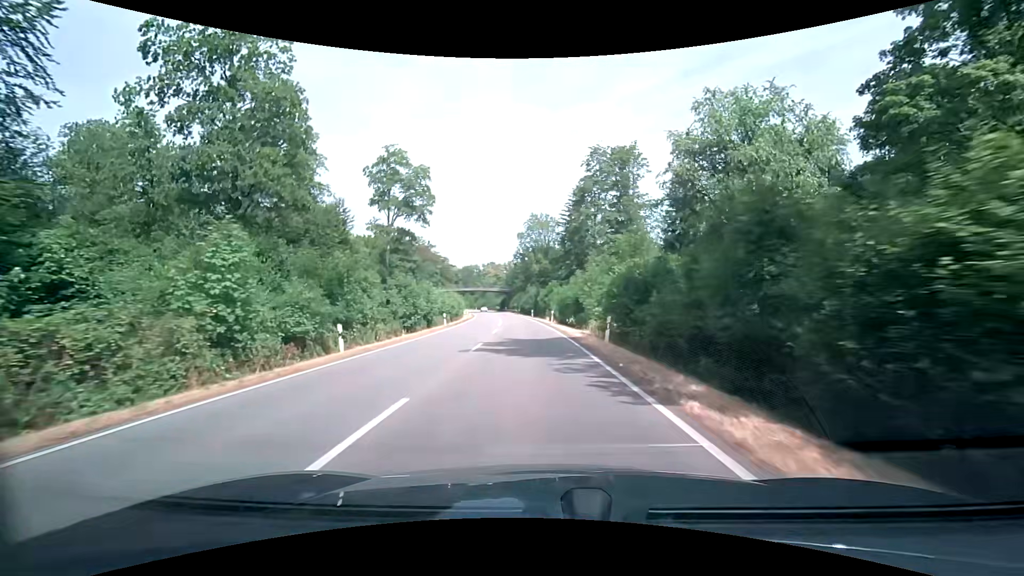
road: secondary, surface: asphalt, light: Day
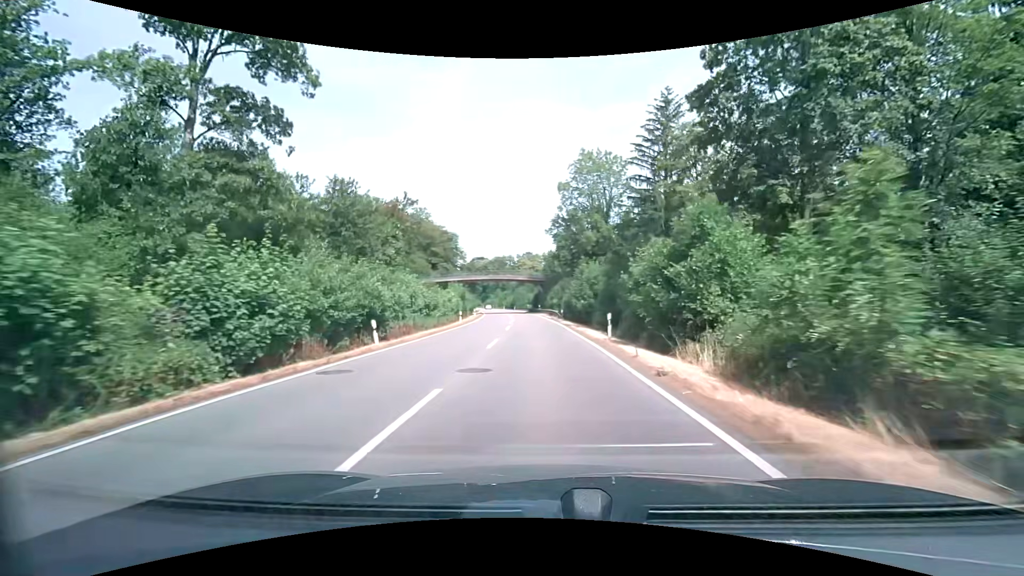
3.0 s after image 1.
(-2.2, +47.7) m; -4°
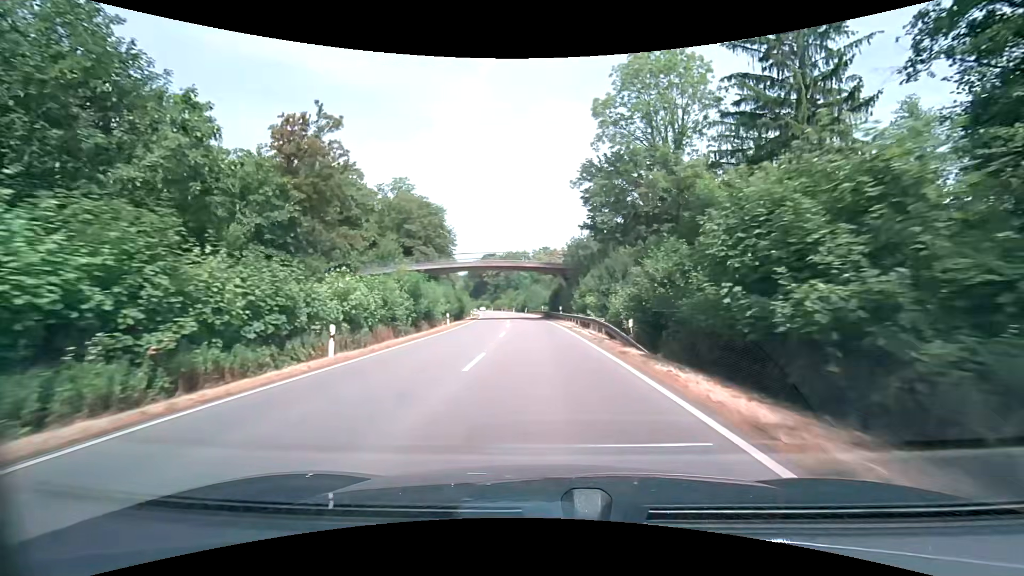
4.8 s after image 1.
(-0.6, +29.8) m; -2°
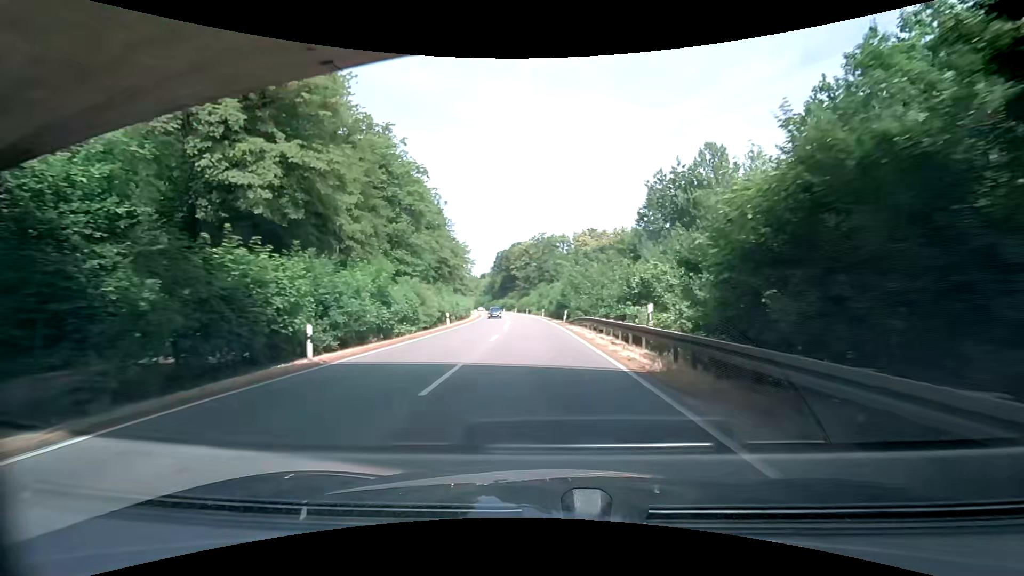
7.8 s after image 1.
(-1.9, +51.3) m; -4°
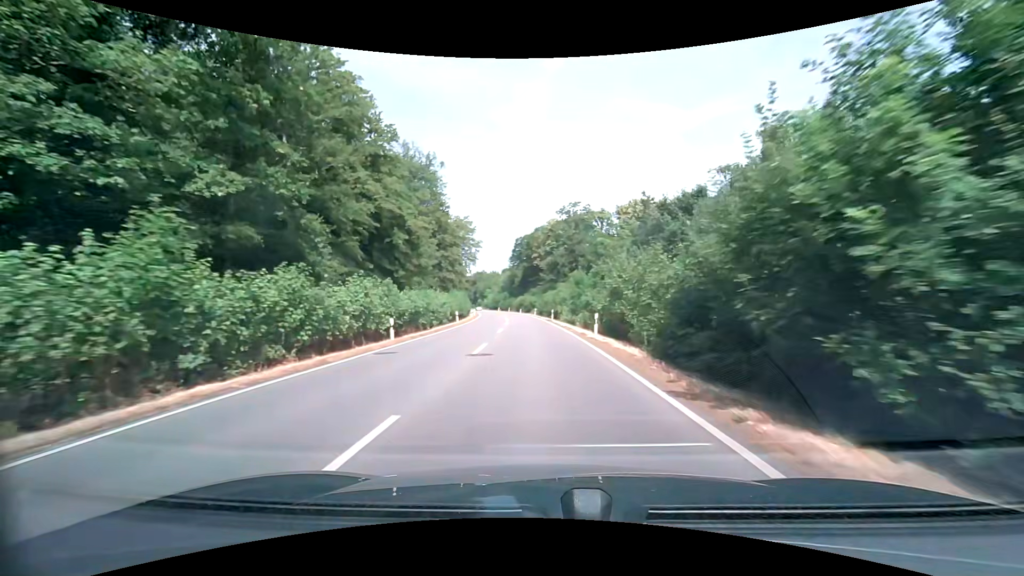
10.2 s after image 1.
(-1.2, +41.6) m; -3°
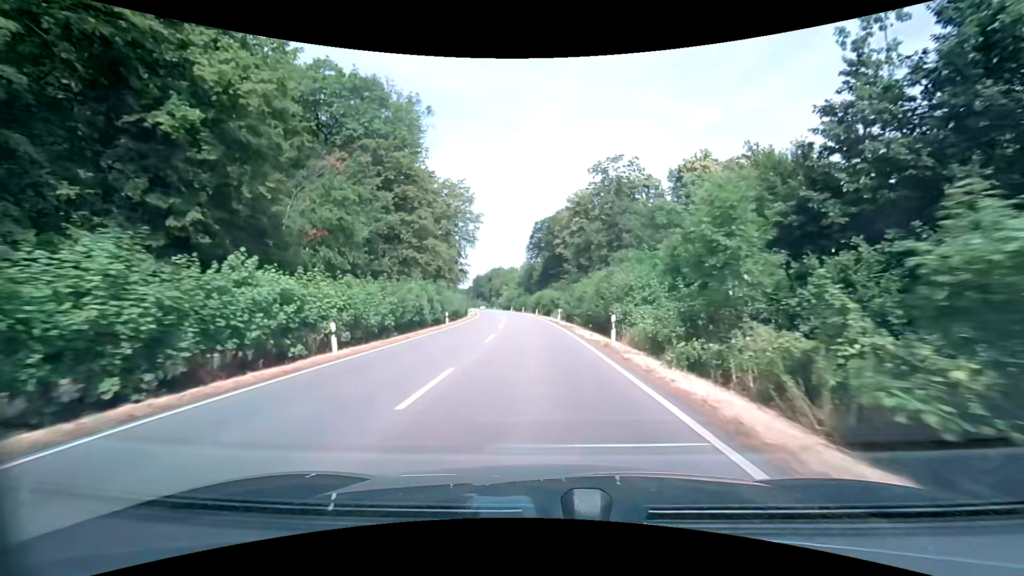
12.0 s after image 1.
(-0.7, +31.5) m; -3°
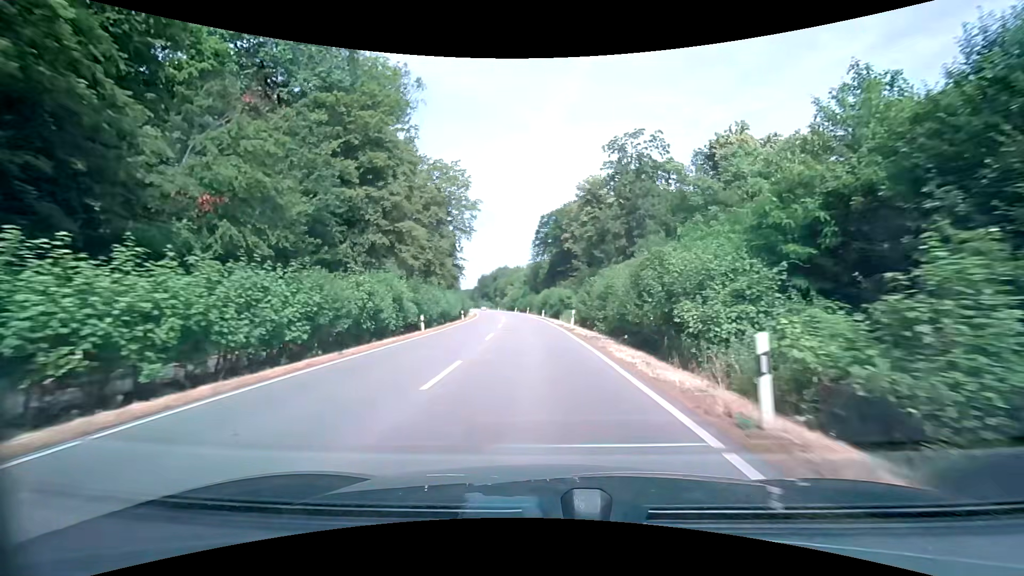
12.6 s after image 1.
(-0.1, +10.5) m; -1°
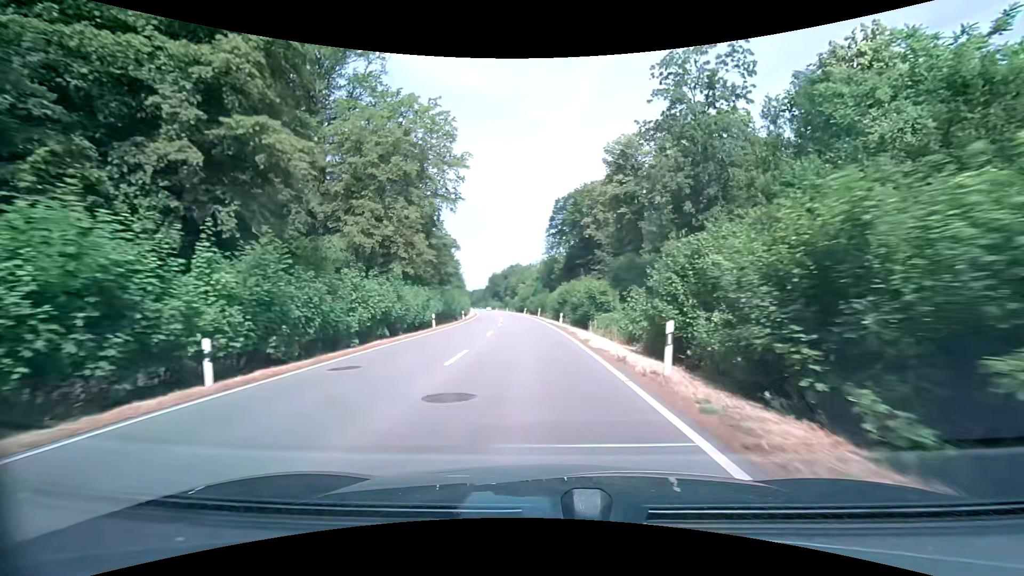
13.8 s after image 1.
(-0.3, +20.7) m; -2°
(0, +10) (0, +20) (-1, +30) (-1, +40) (-2, +50) (-3, +60) (-4, +70) (-5, +80) (-6, +90) (-8, +100) m
